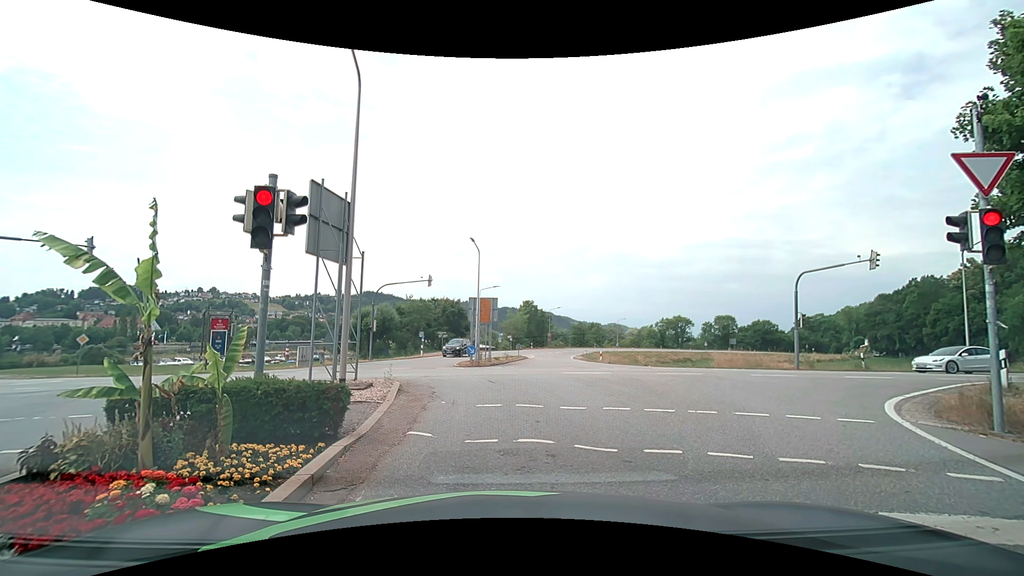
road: secondary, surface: asphalt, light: Day
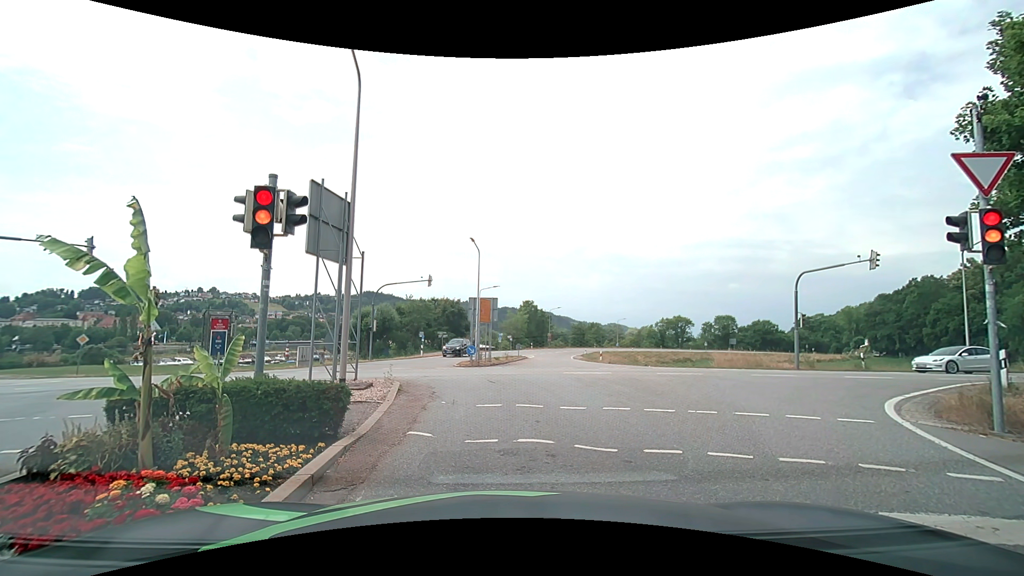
(0.0, 0.0) m; 0°
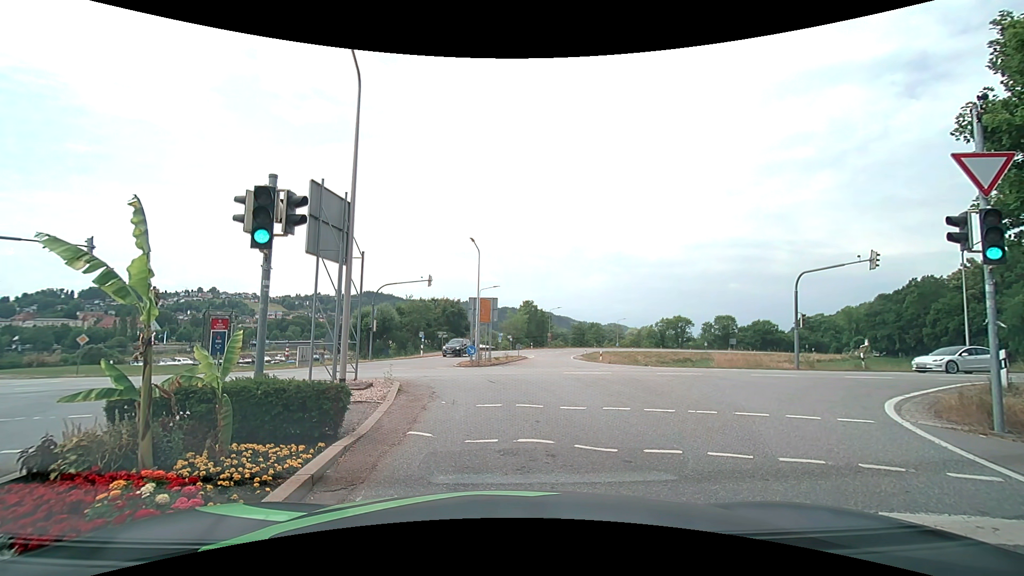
(0.0, 0.0) m; 0°
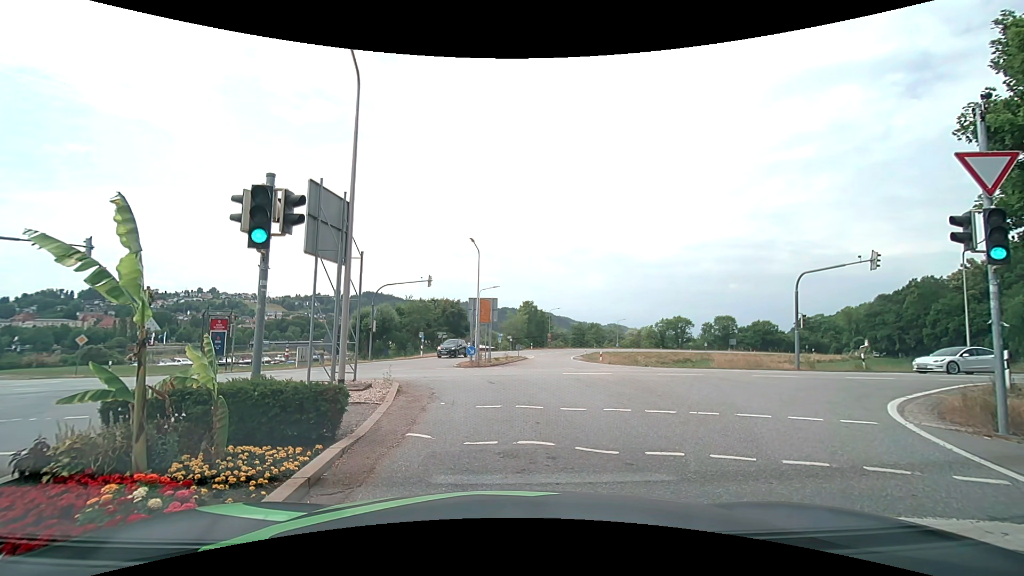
(0.0, 0.0) m; 0°
